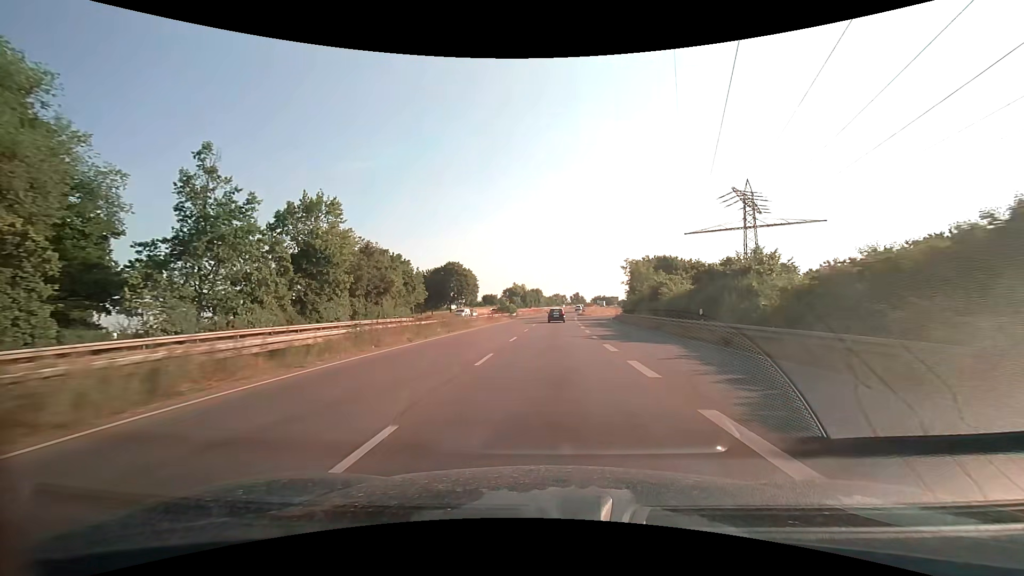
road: trunk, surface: asphalt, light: Day
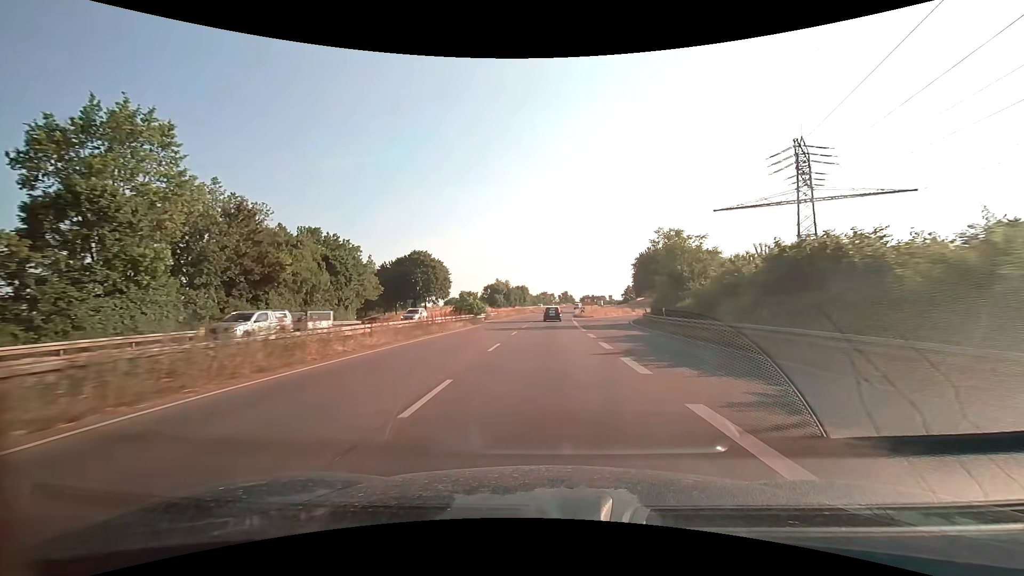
(+0.3, +24.0) m; +1°
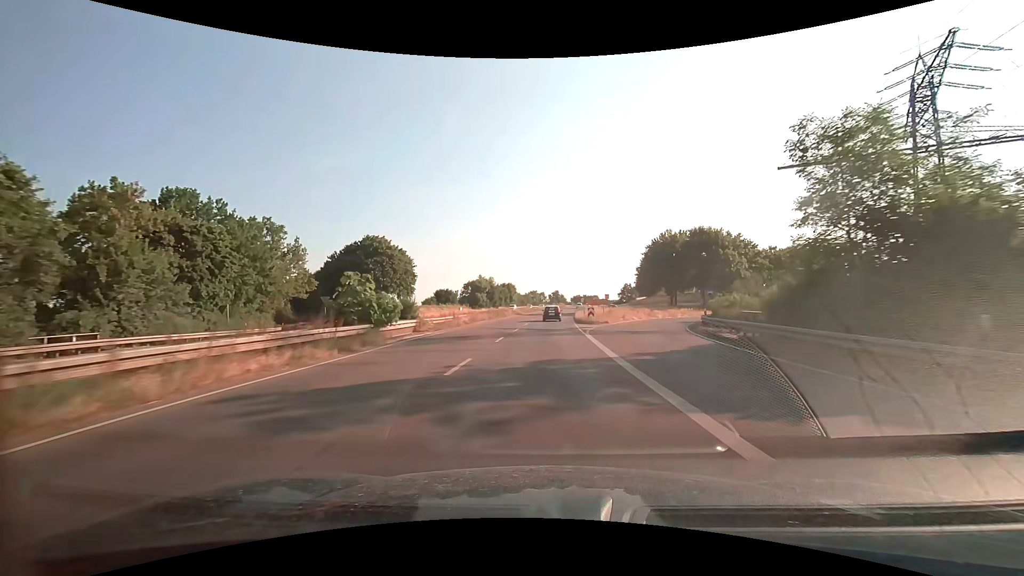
(+0.3, +23.6) m; +1°
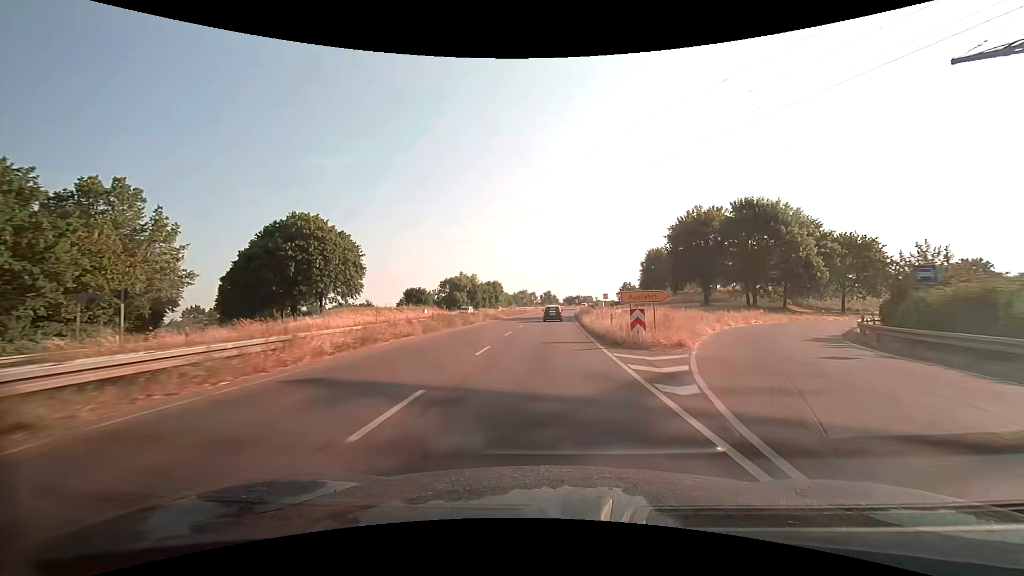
(+0.2, +23.0) m; +1°
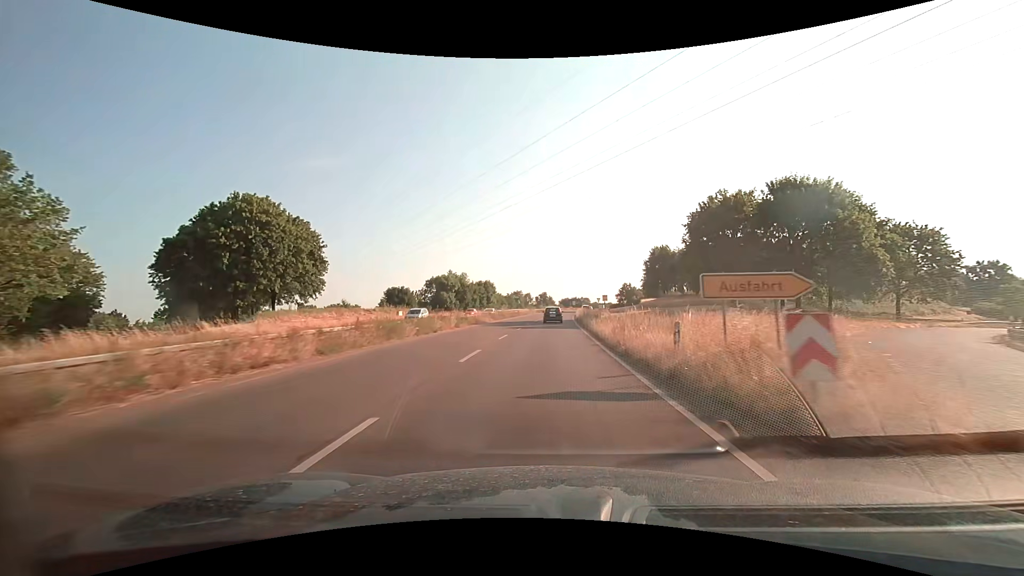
(0.0, +11.3) m; 0°
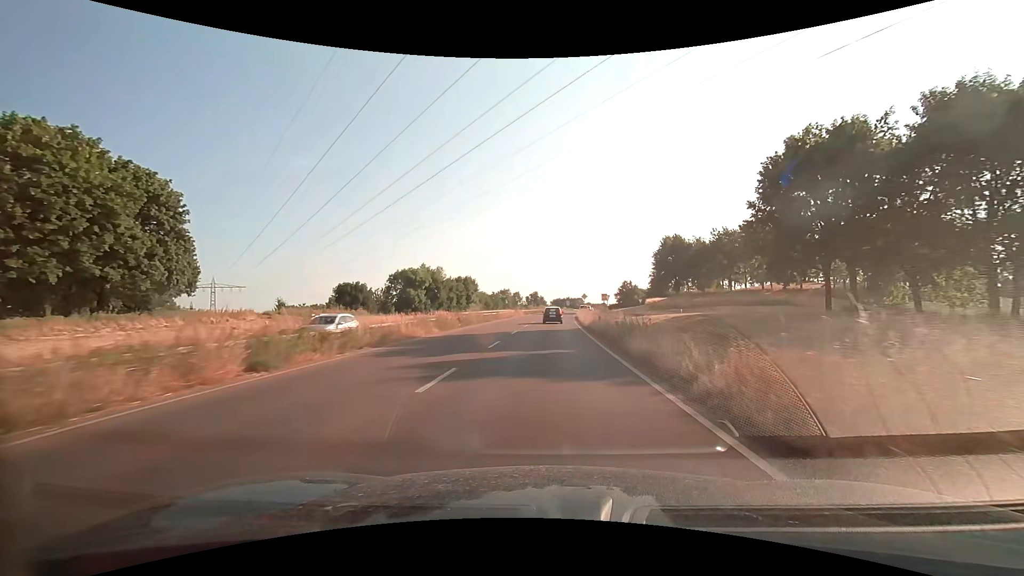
(+0.2, +22.1) m; +1°
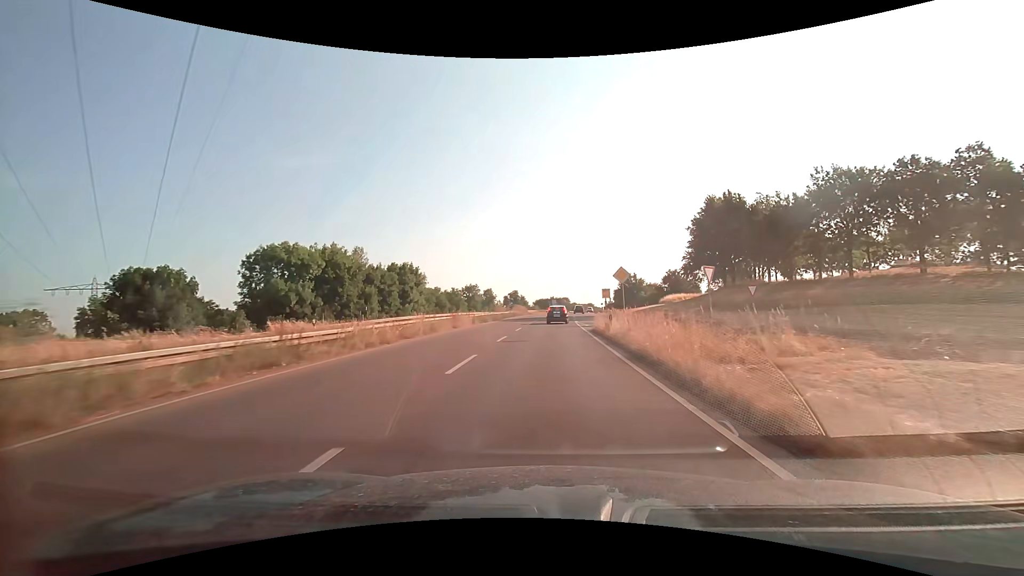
(+0.8, +41.9) m; +2°
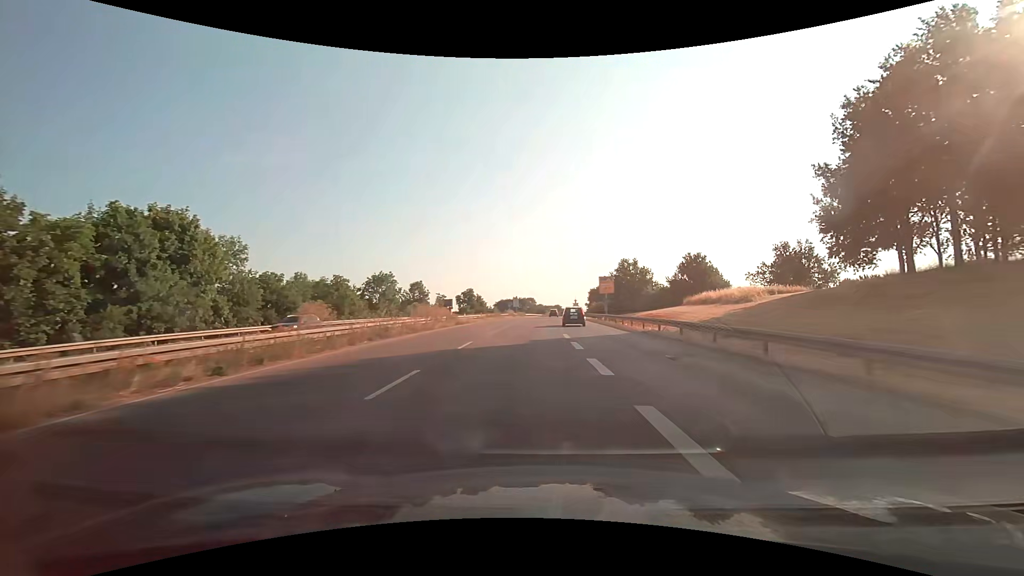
(+1.3, +47.6) m; +4°
(0, +10) (+1, +20) (+1, +30) (+2, +40) (+2, +50) (+3, +60) (+3, +70) (+4, +80) (+4, +90) (+5, +100) m
